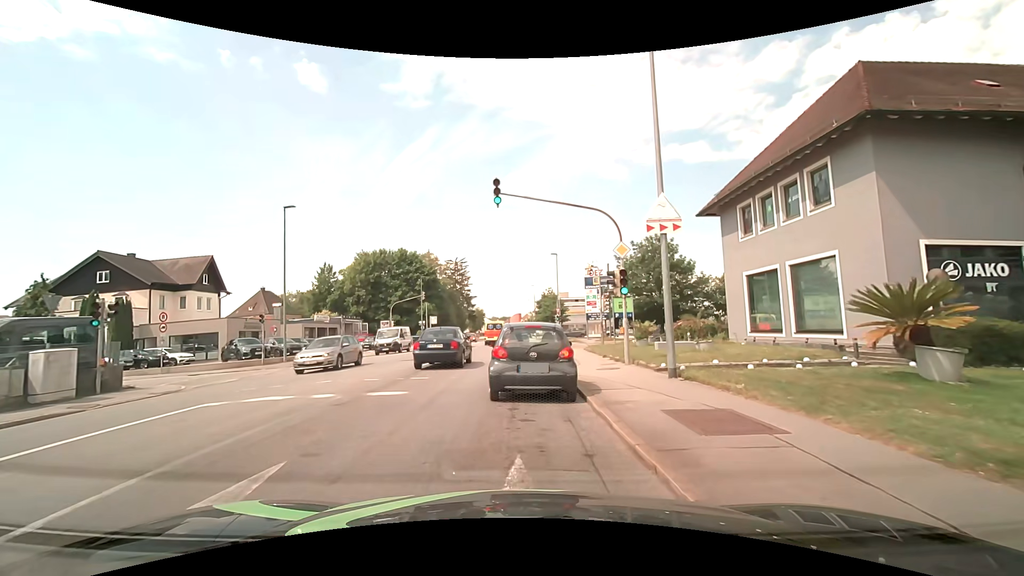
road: tertiary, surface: asphalt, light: Day
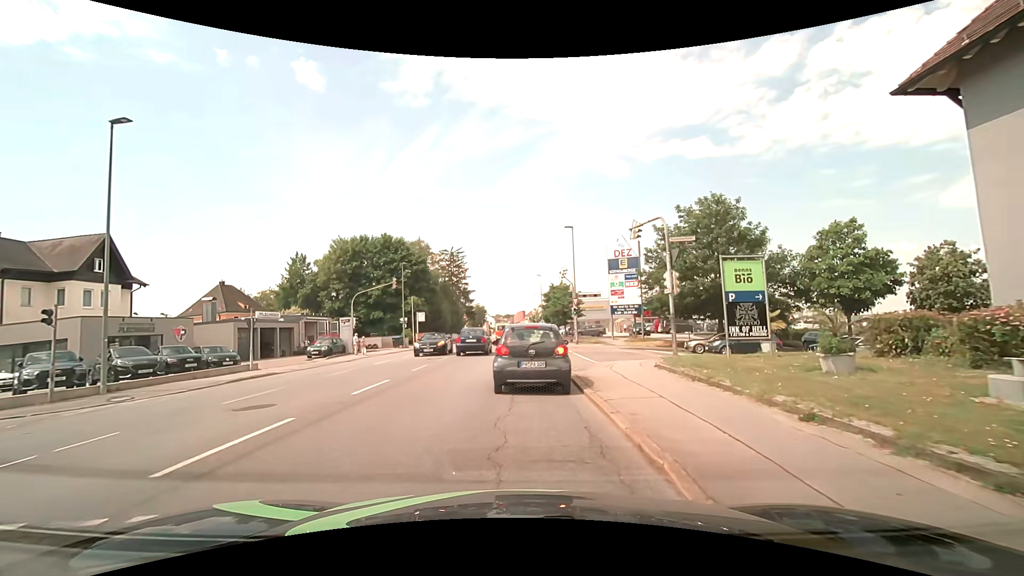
(0.0, +14.2) m; -1°
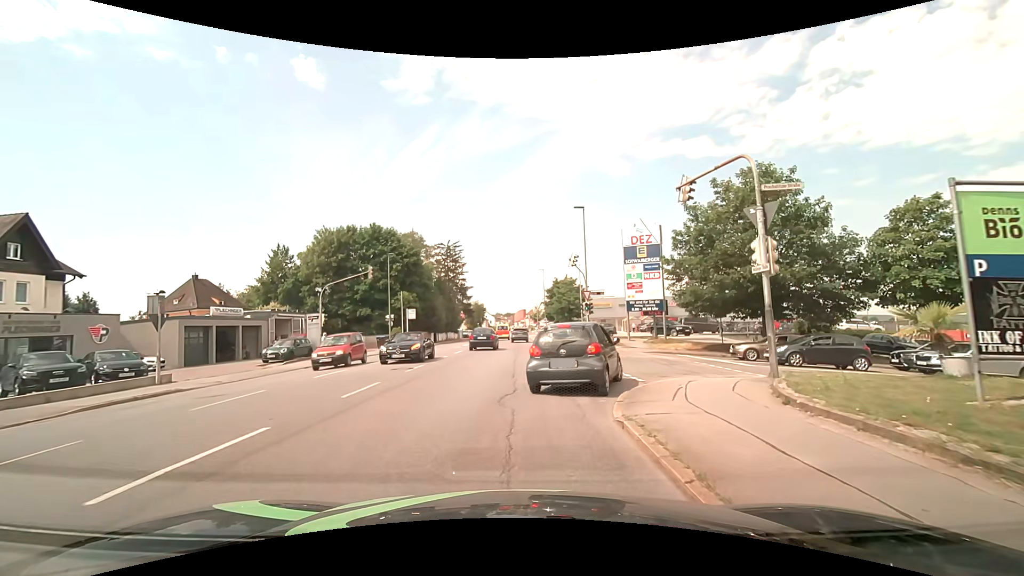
(+0.1, +6.8) m; 0°
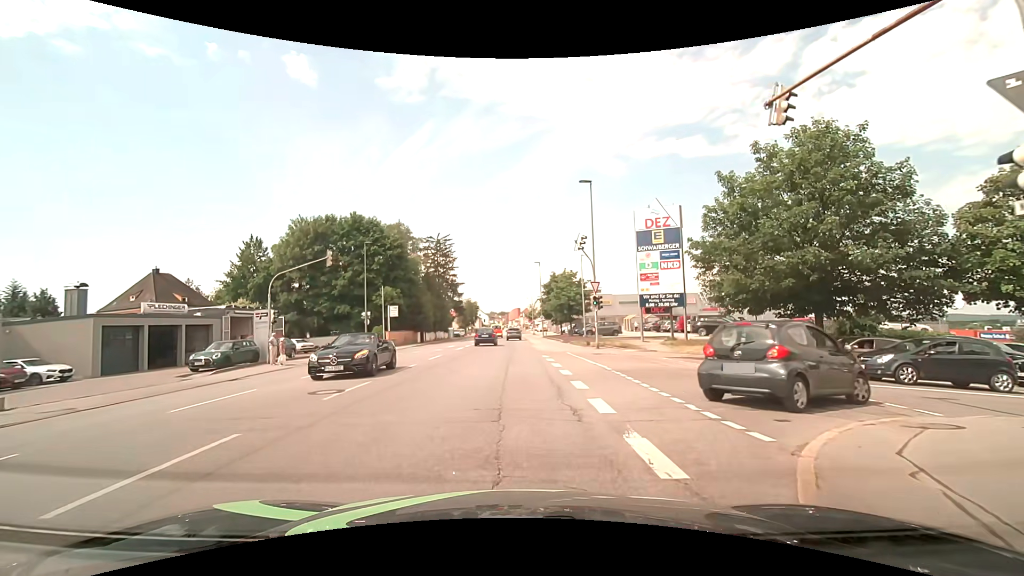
(+0.1, +6.3) m; +1°
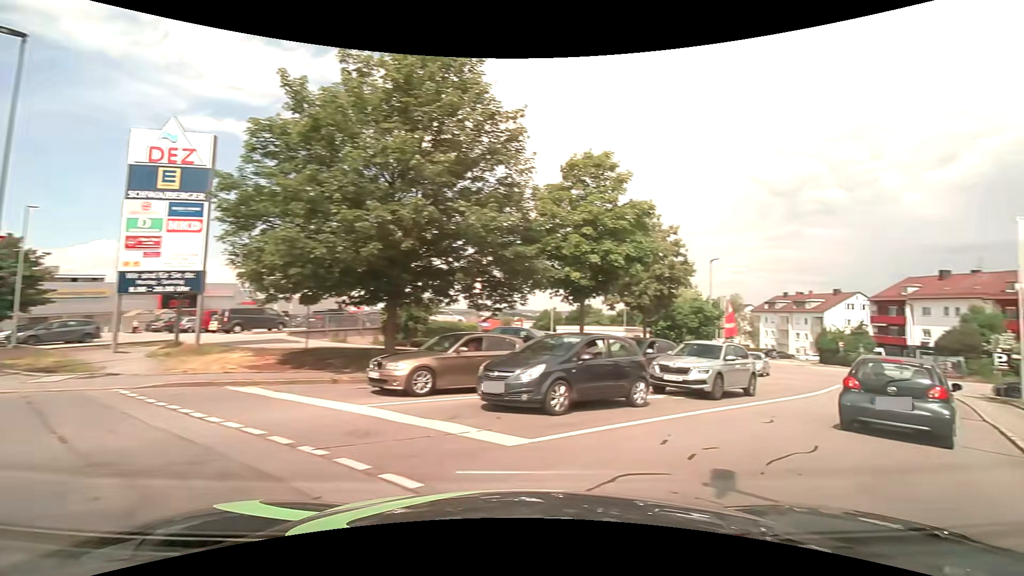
(+2.7, +10.3) m; +50°
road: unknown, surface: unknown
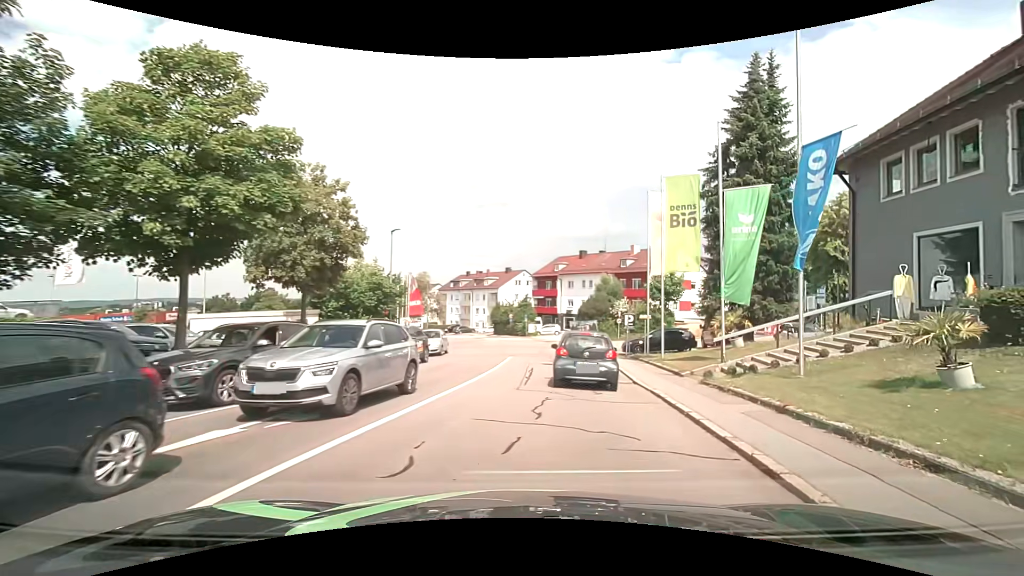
(+1.9, +5.5) m; +33°
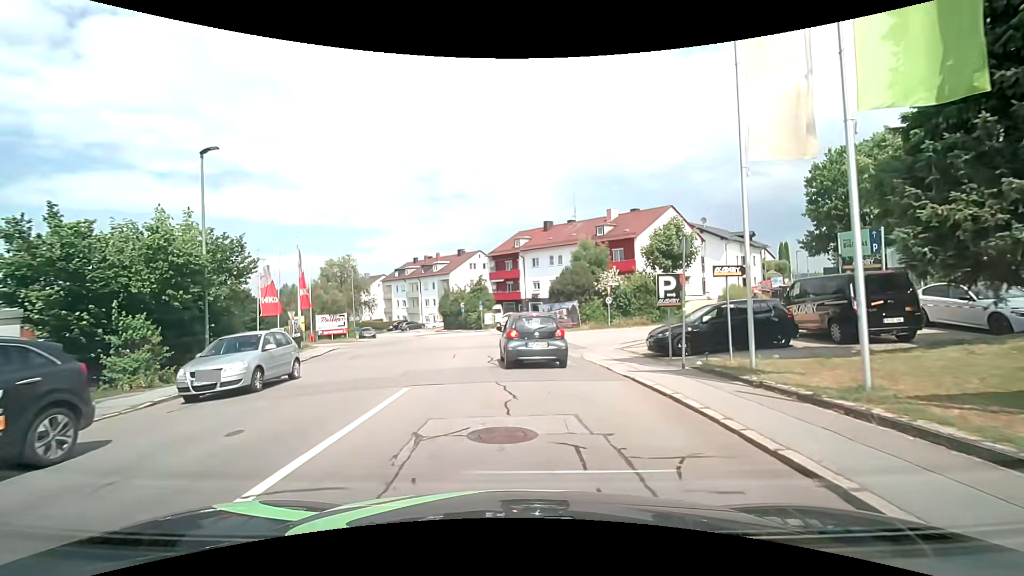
(+0.9, +15.0) m; +4°
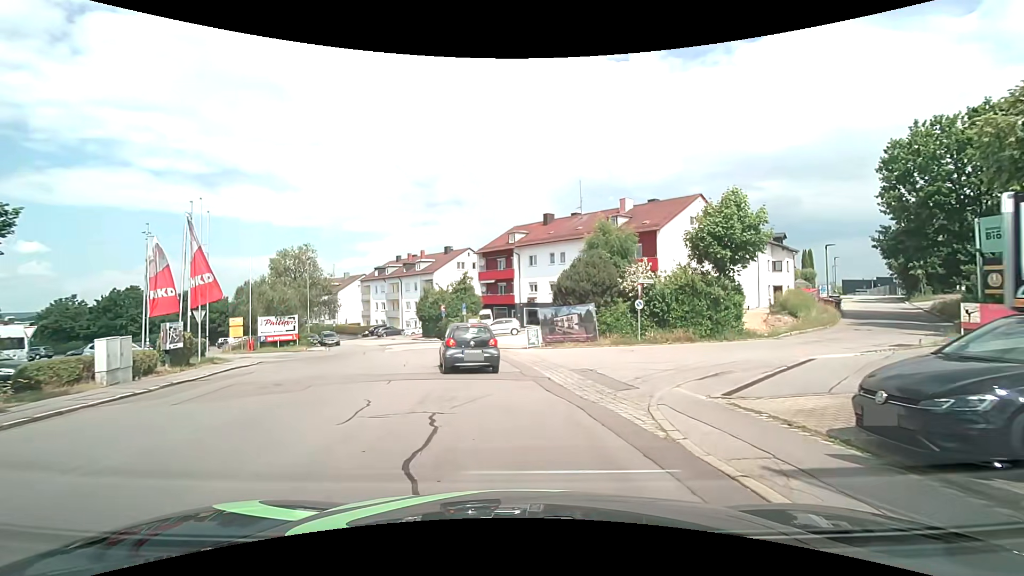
(-0.1, +9.9) m; -1°
